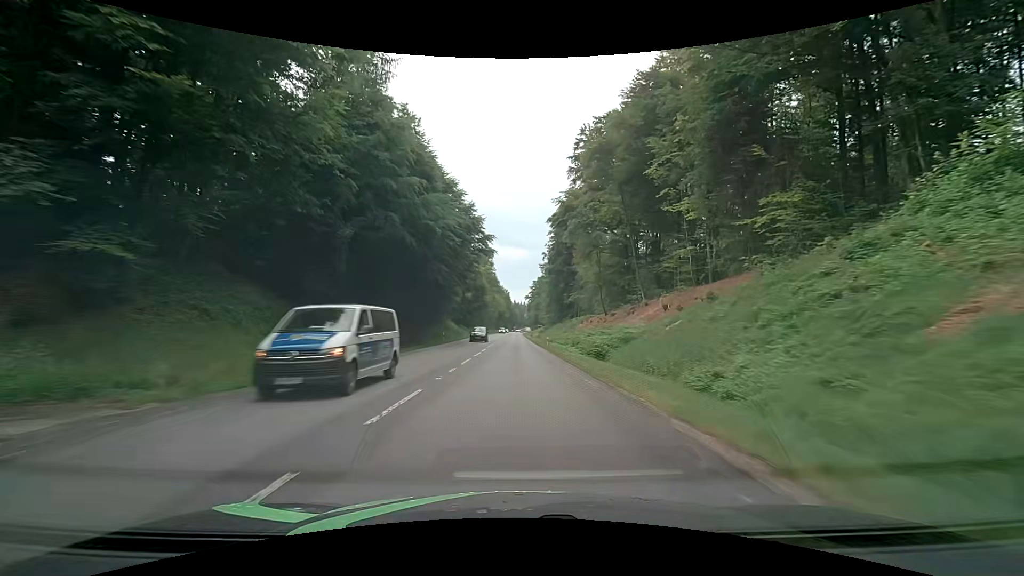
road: secondary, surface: asphalt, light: Day
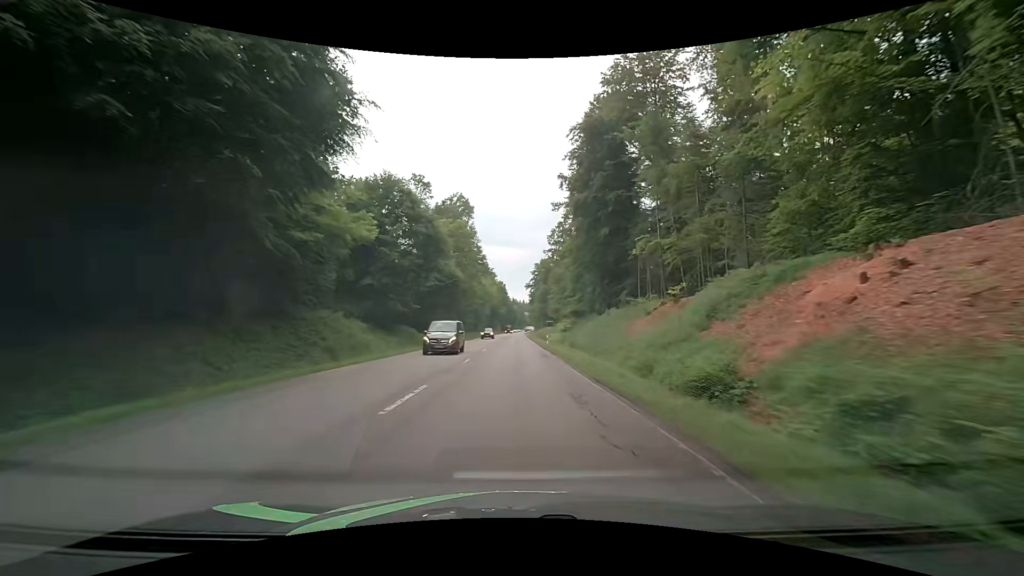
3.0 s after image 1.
(-0.1, +60.2) m; -1°
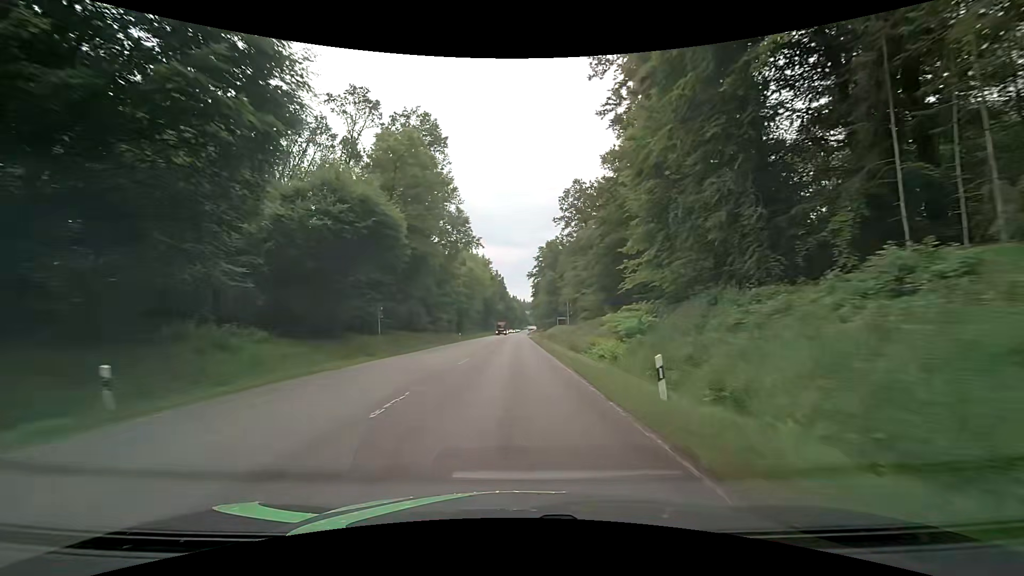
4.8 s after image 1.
(+0.3, +36.7) m; +1°
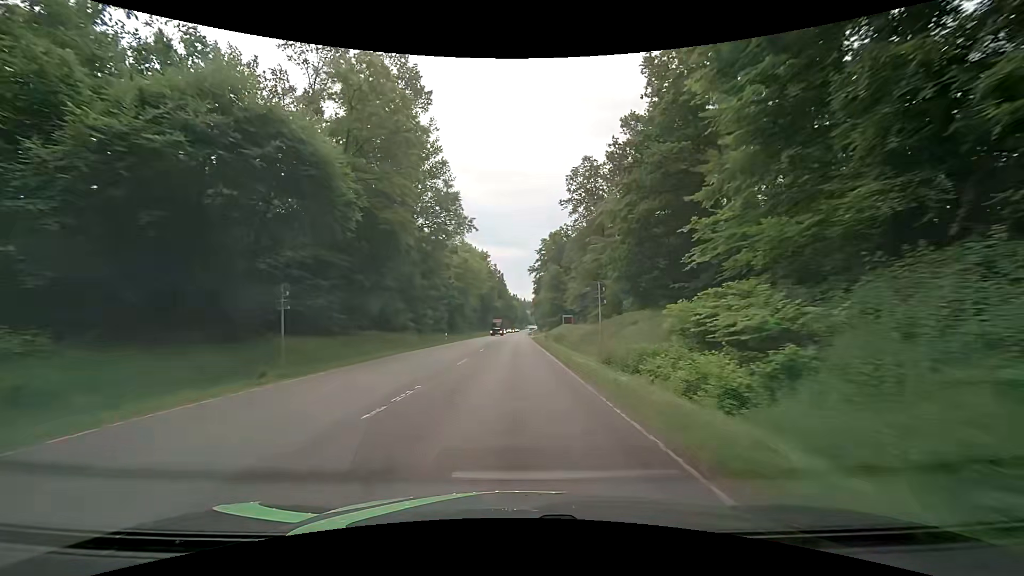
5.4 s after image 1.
(-0.1, +12.3) m; 0°
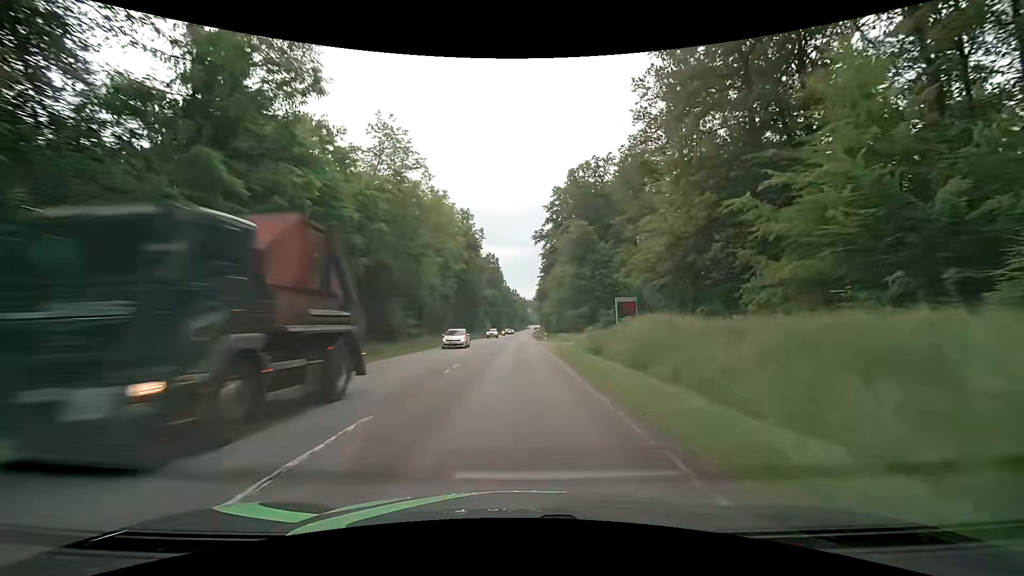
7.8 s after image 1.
(-0.1, +49.6) m; 0°
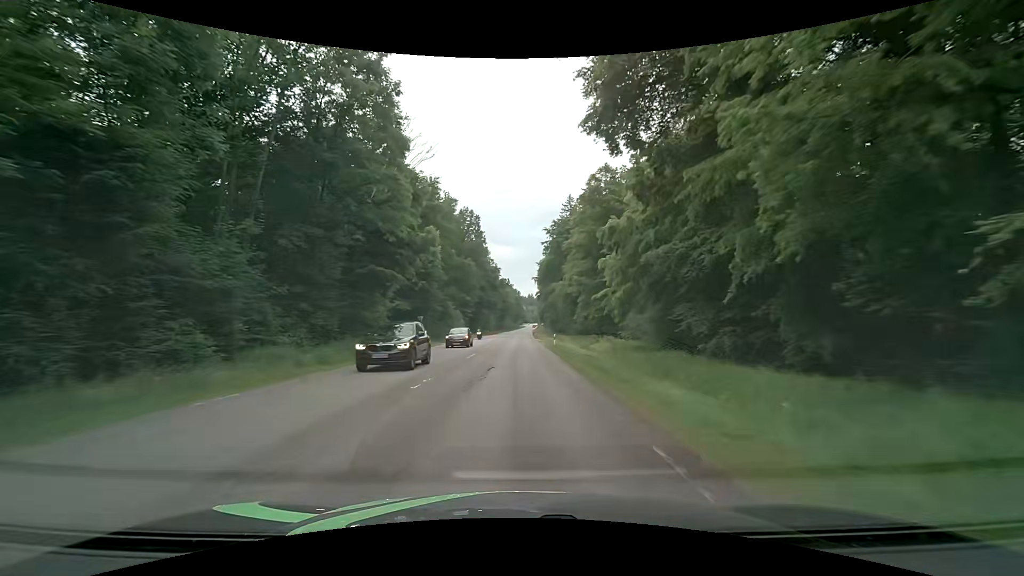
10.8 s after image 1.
(+0.5, +62.4) m; +1°
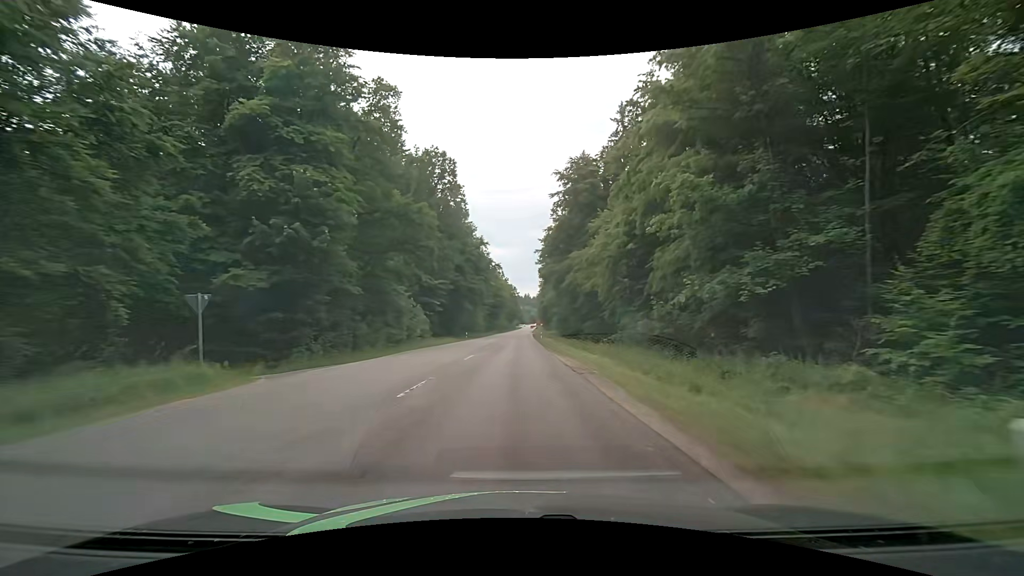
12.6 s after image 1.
(+0.1, +37.1) m; +1°
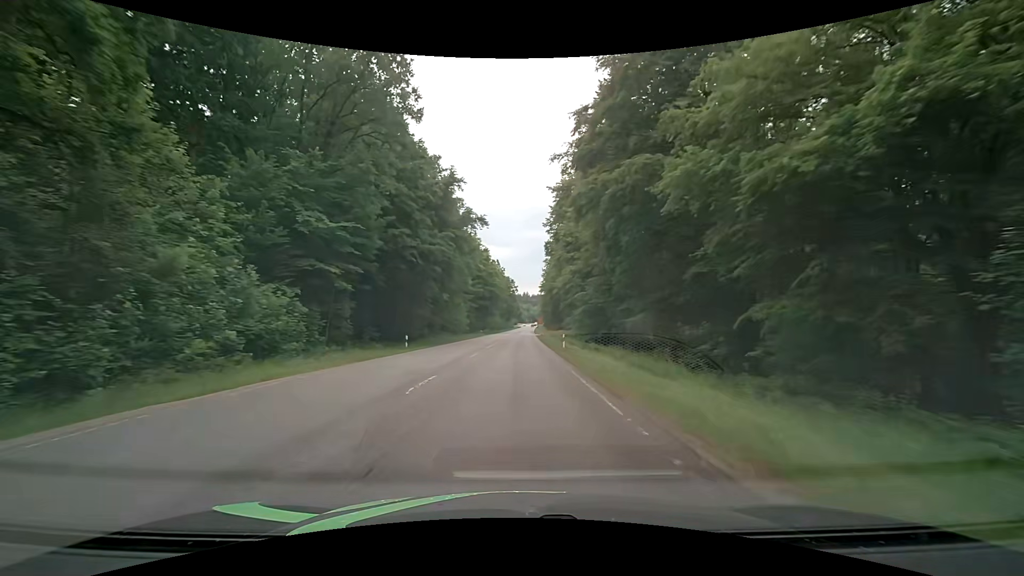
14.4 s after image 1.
(-0.1, +36.0) m; 0°
(0, +10) (0, +20) (0, +30) (0, +40) (0, +50) (0, +60) (0, +70) (0, +80) (0, +90) (+1, +100) m
